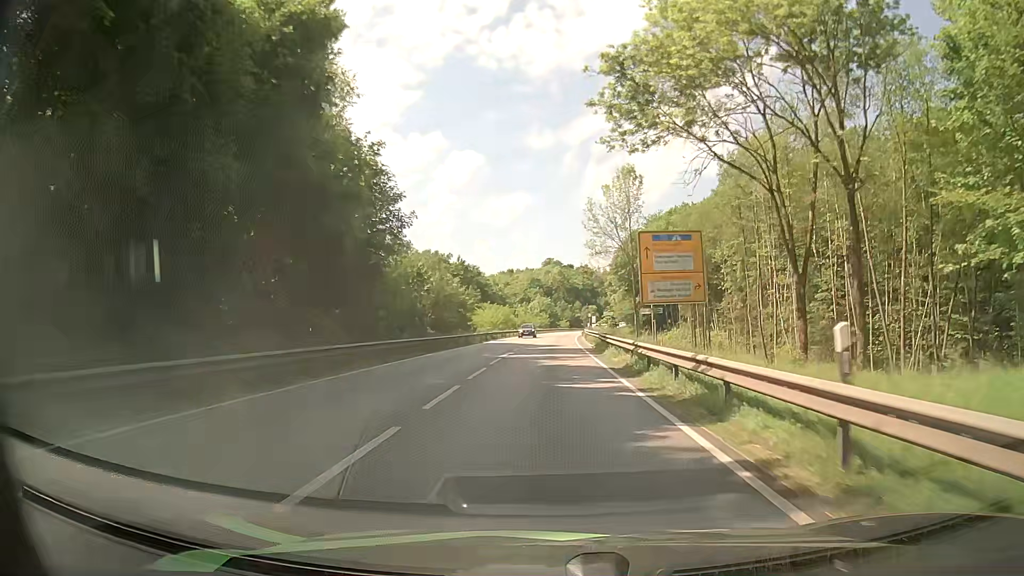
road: primary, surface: asphalt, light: Day
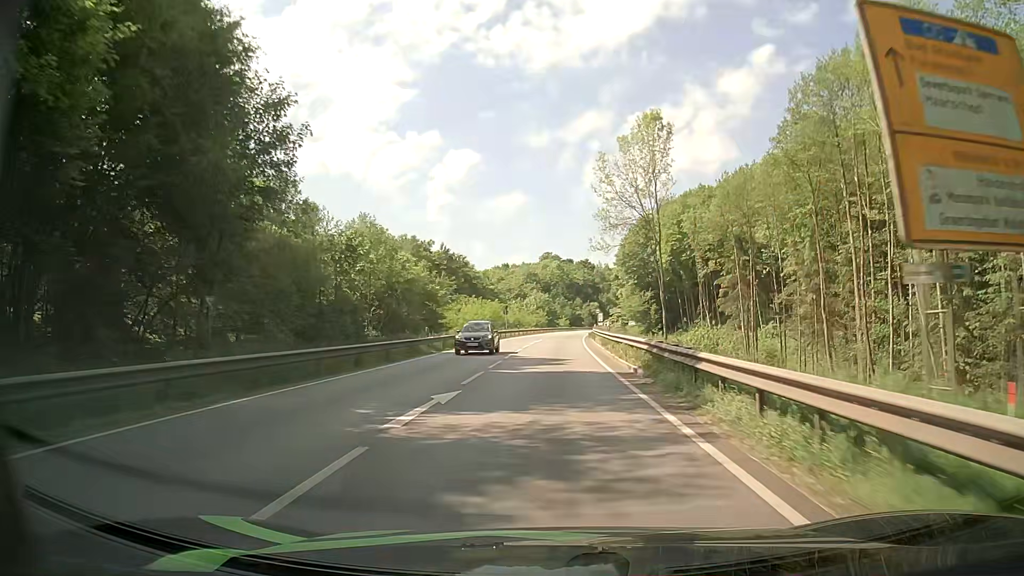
(0.0, +19.4) m; 0°
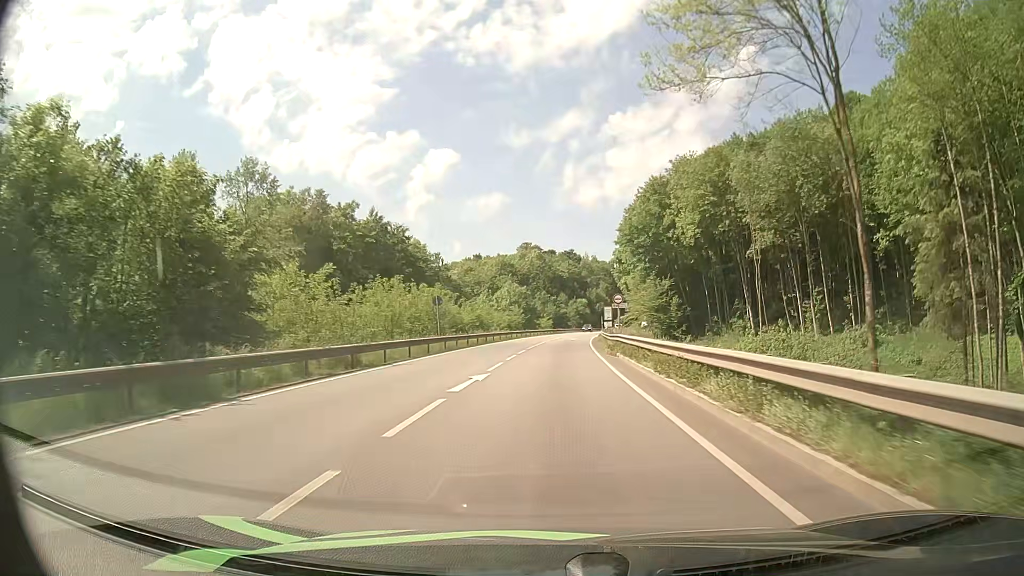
(+0.4, +37.3) m; +2°
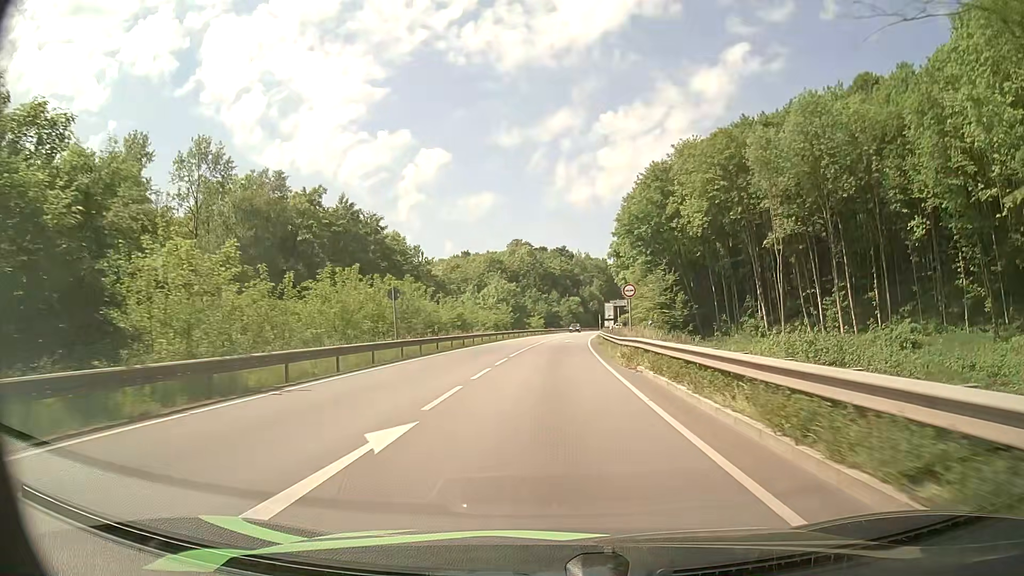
(0.0, +9.1) m; +1°
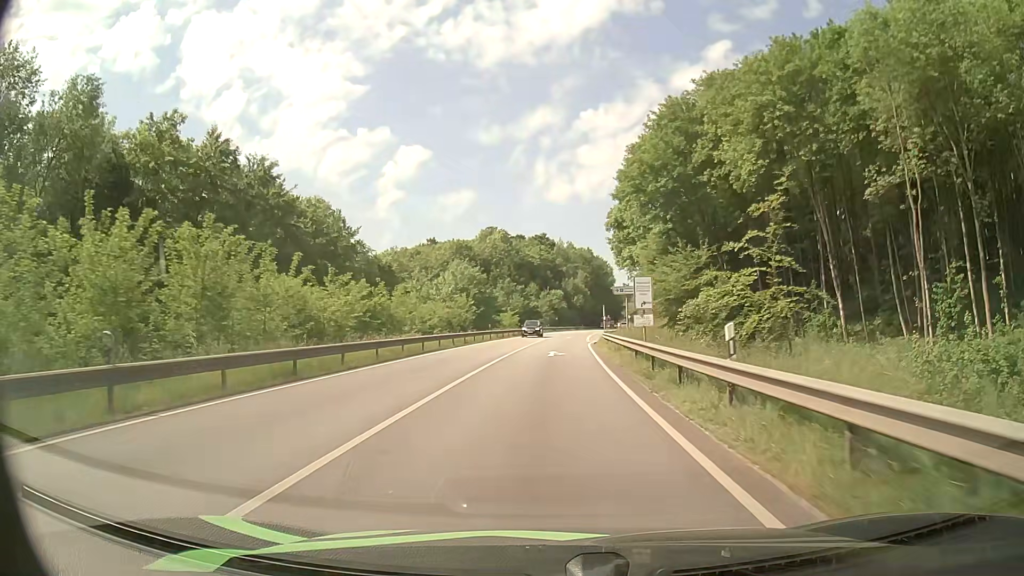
(+0.4, +27.0) m; +2°
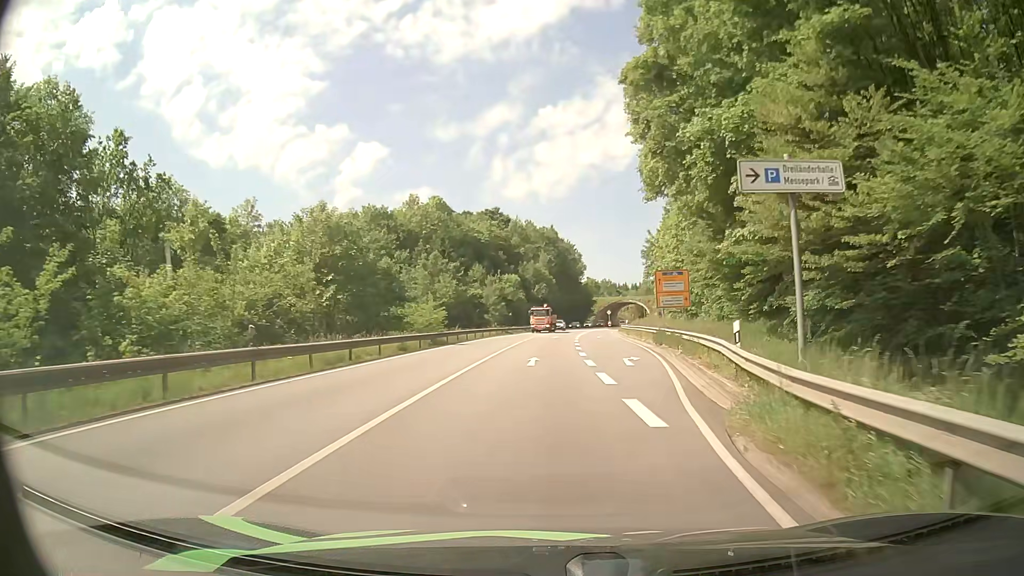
(+0.9, +41.7) m; +3°
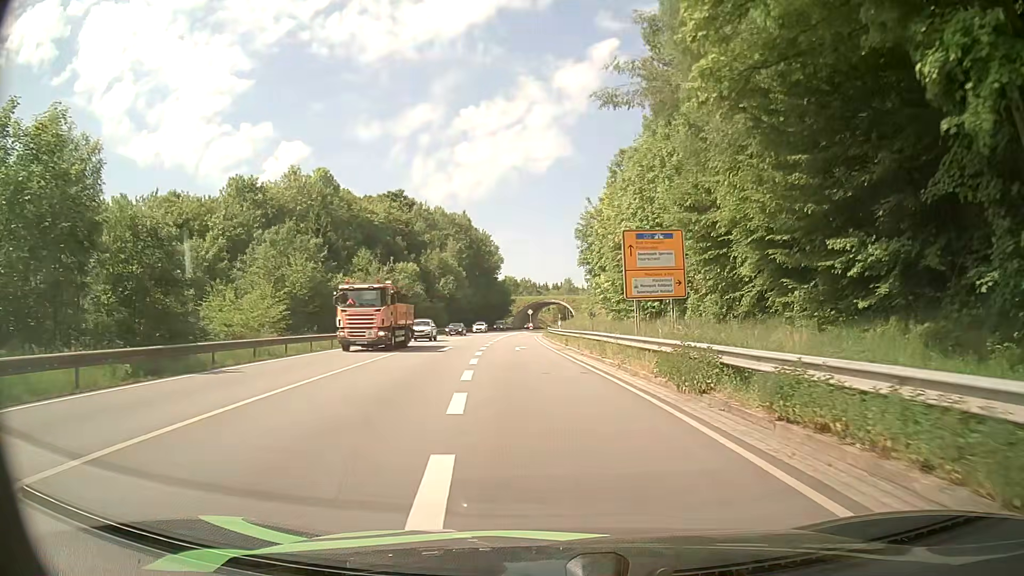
(+1.4, +22.5) m; +6°
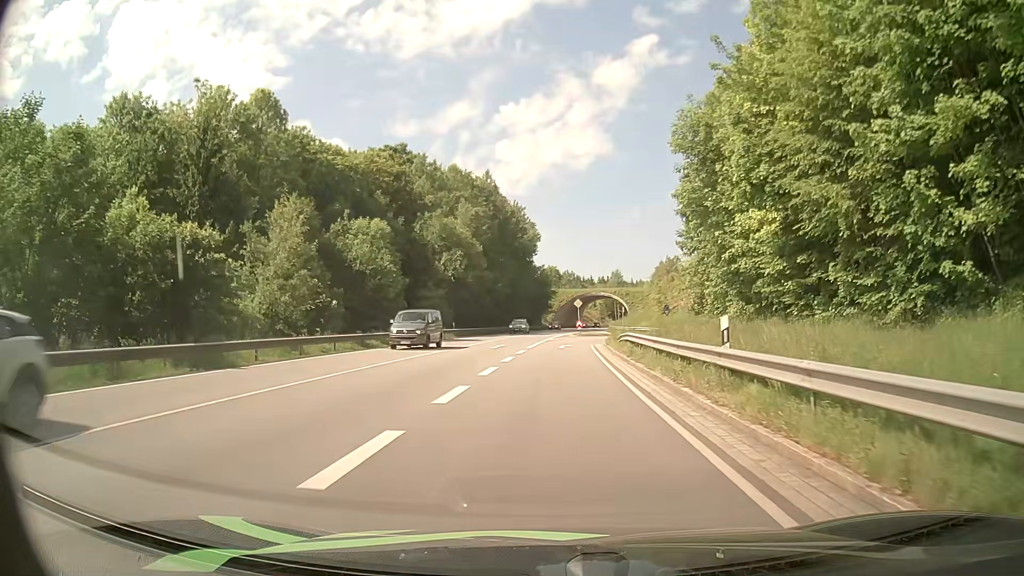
(-1.0, +34.6) m; -3°
(0, +10) (0, +20) (0, +30) (+1, +40) (+4, +50) (+10, +57) (+19, +61) (+29, +63) (+38, +66) (+48, +70) m
